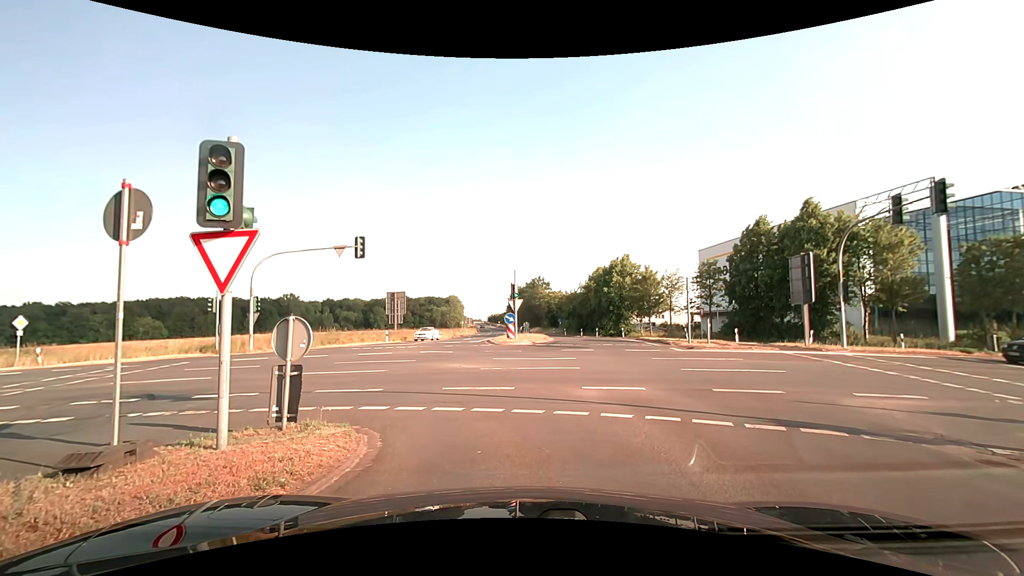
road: secondary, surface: asphalt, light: Day
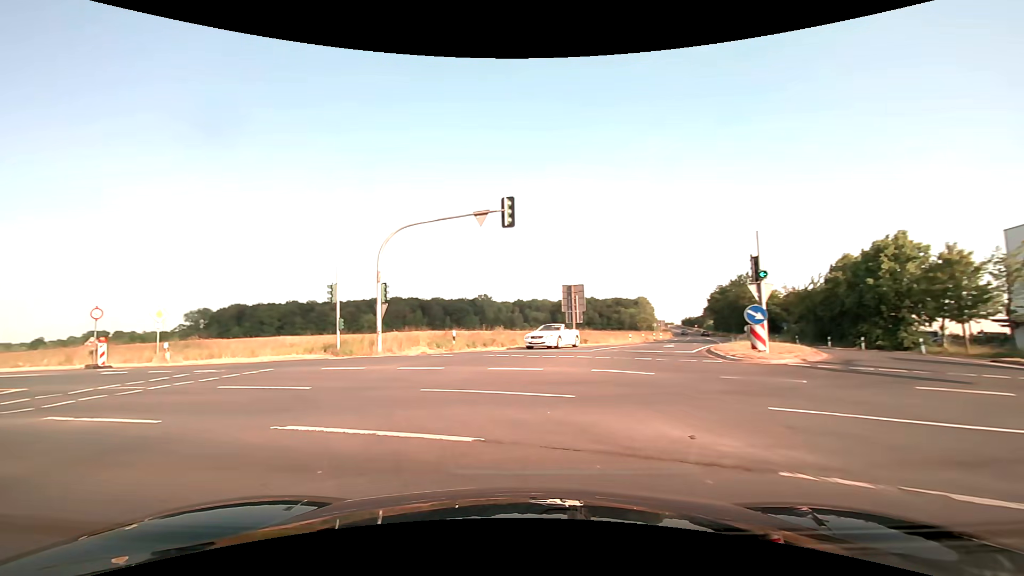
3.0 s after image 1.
(-0.8, +11.3) m; -19°
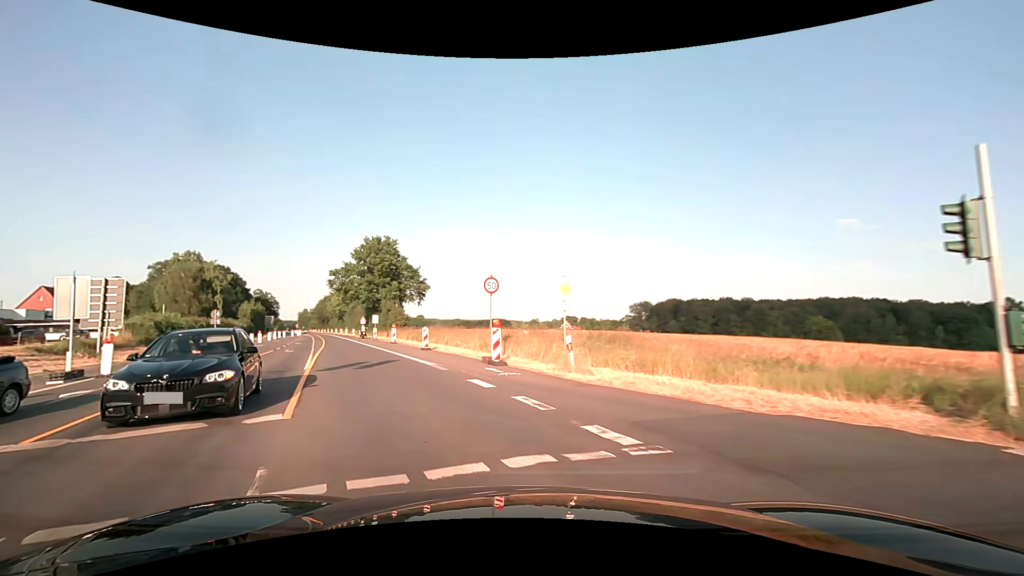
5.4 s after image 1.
(-6.5, +13.9) m; -46°
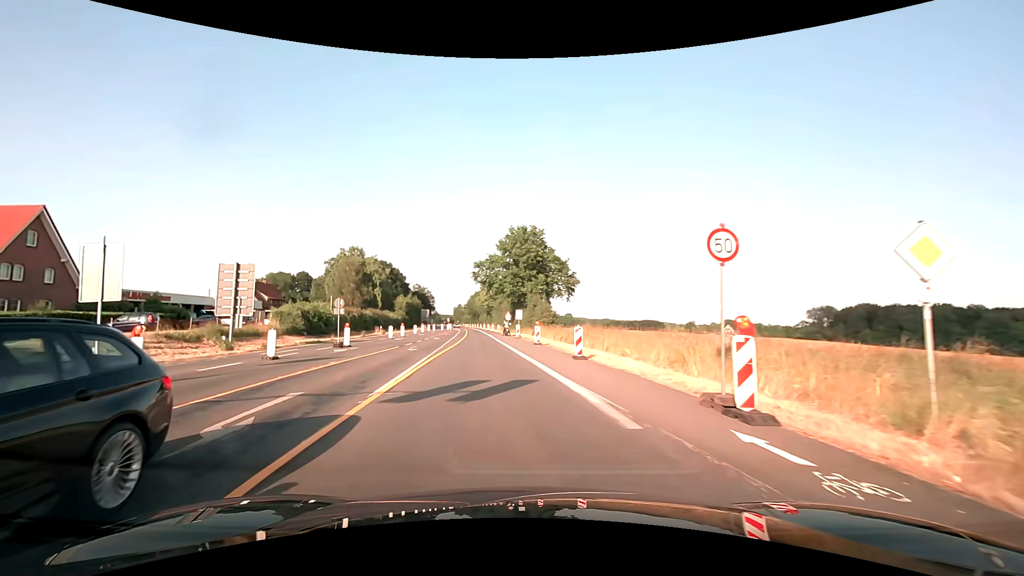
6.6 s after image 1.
(-1.3, +8.6) m; -16°
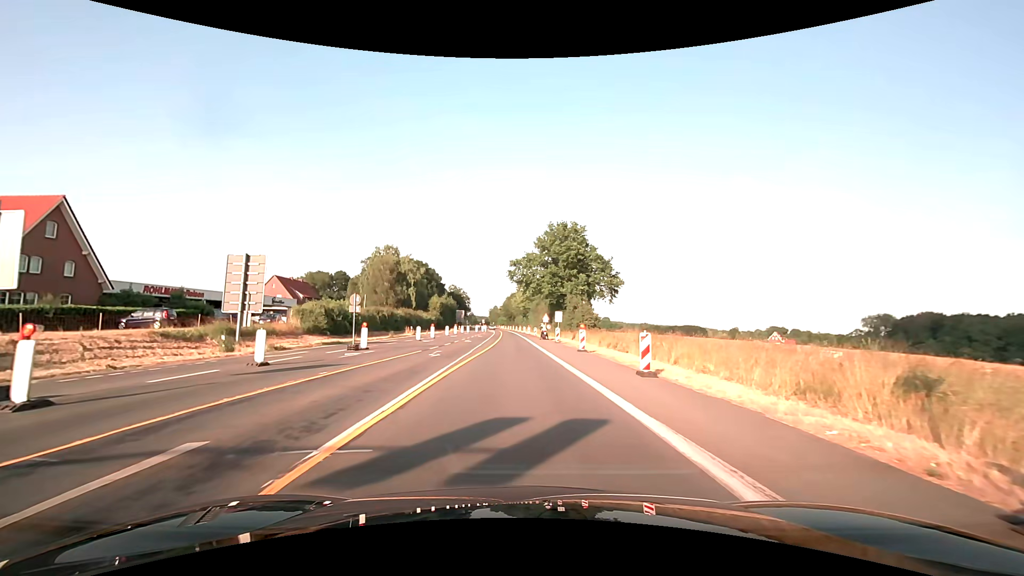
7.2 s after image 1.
(-0.3, +4.5) m; -5°
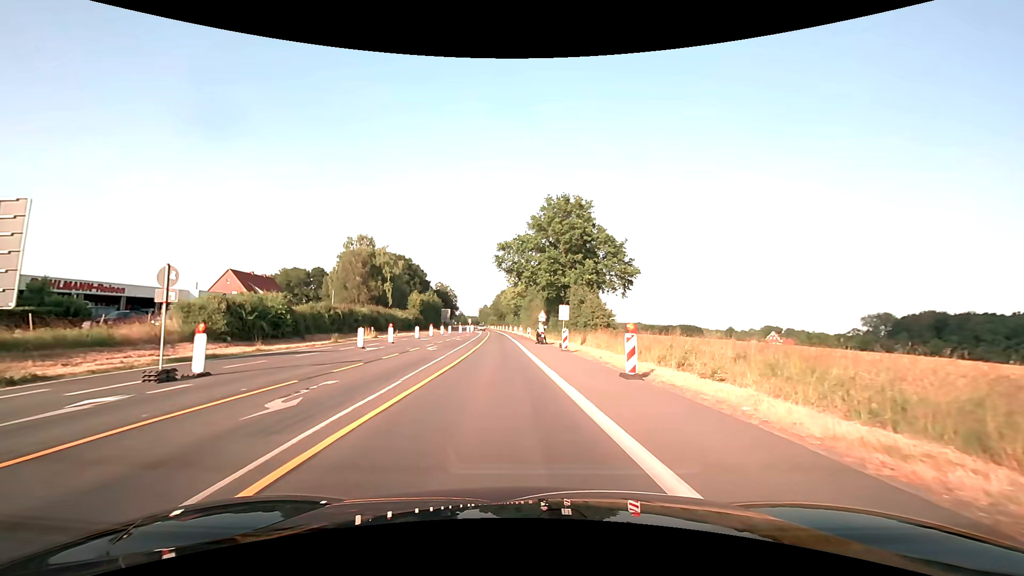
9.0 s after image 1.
(0.0, +13.8) m; +1°
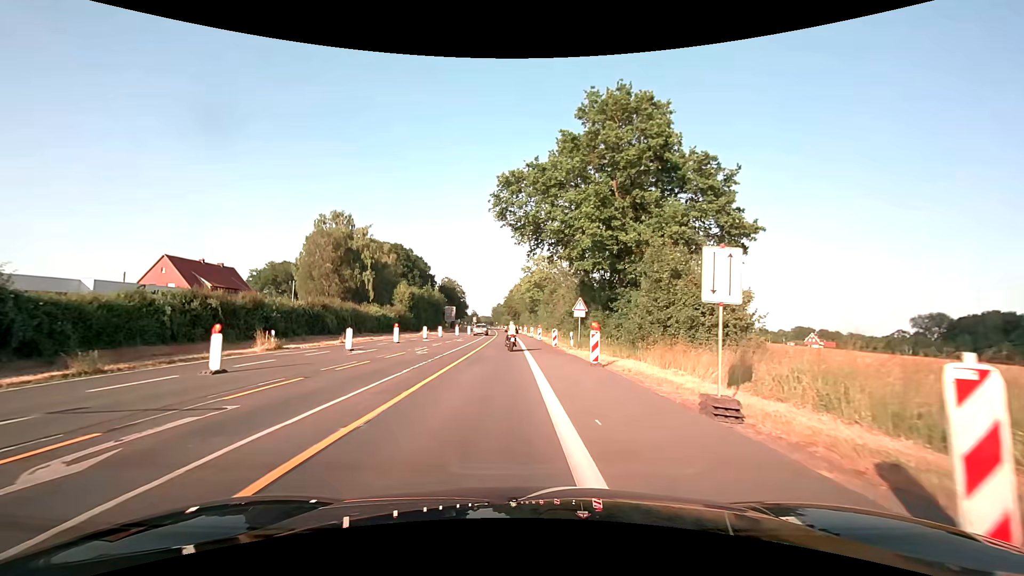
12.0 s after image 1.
(-0.3, +23.9) m; -2°
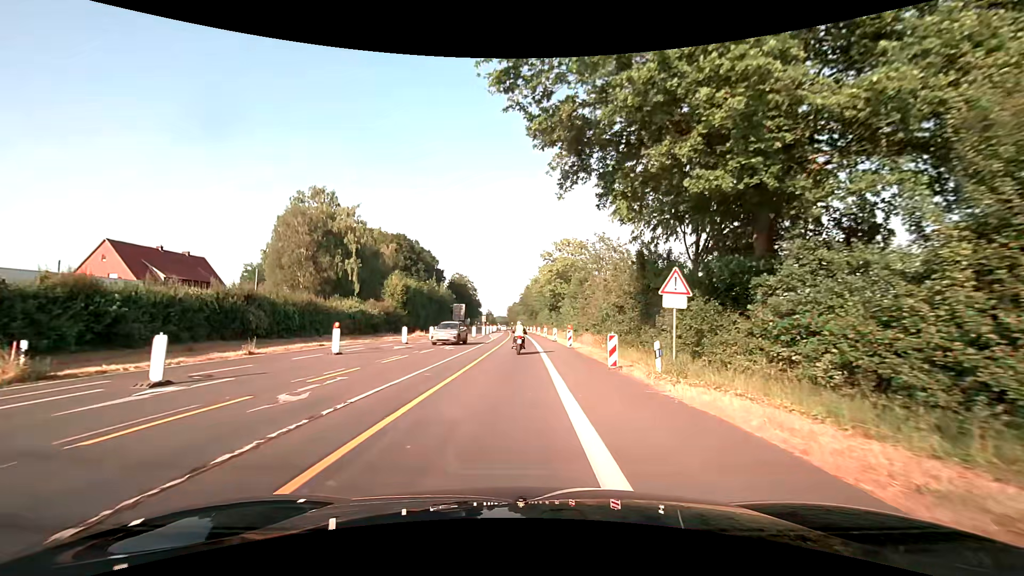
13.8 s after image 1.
(-0.3, +15.8) m; -2°
(0, +10) (0, +20) (0, +30) (0, +40) (0, +50) (0, +60) (0, +70) (0, +80) (0, +90) (0, +100) m
